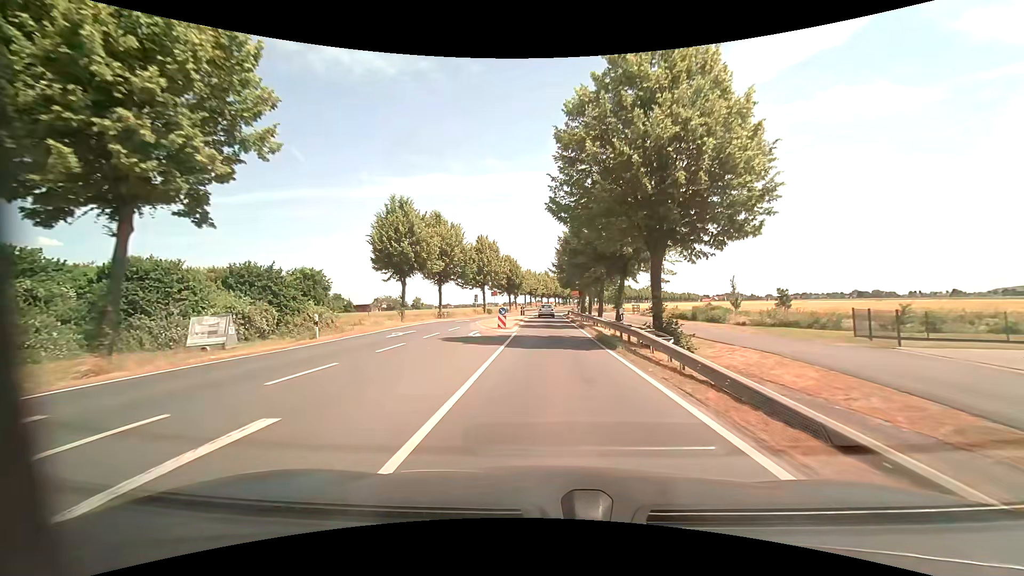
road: primary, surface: asphalt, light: Day
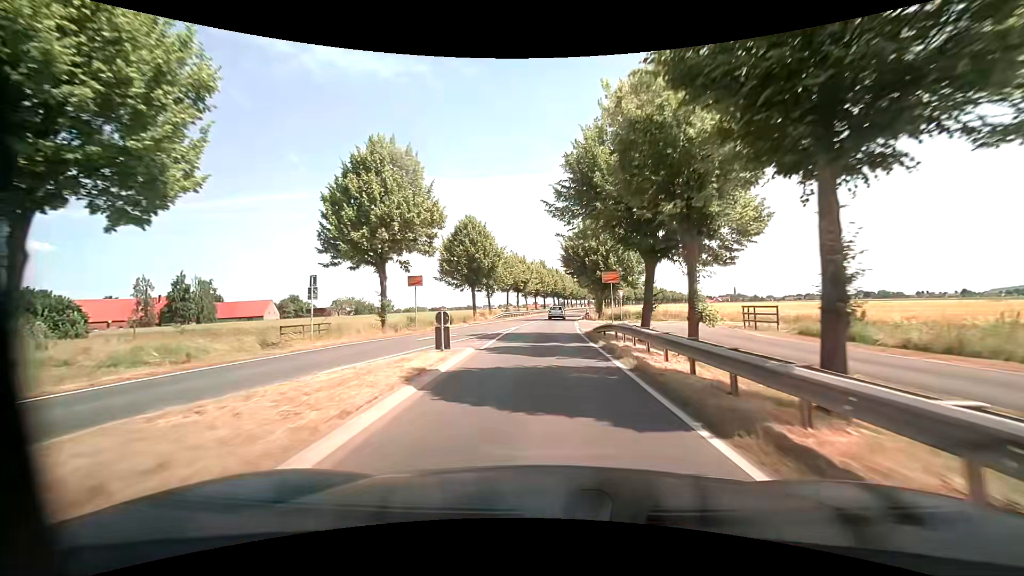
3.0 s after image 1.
(+0.1, +41.1) m; 0°
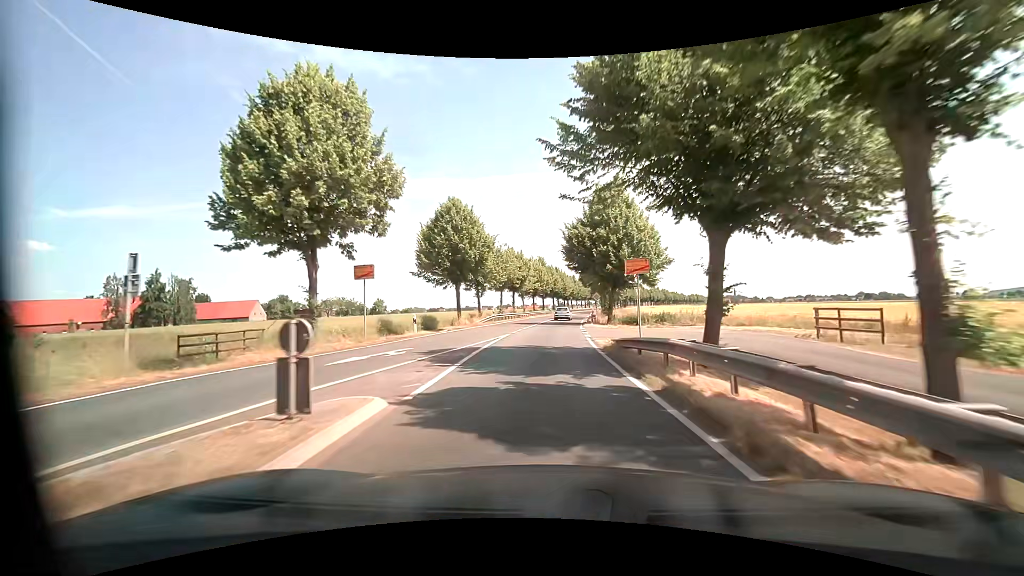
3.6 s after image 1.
(0.0, +8.2) m; 0°
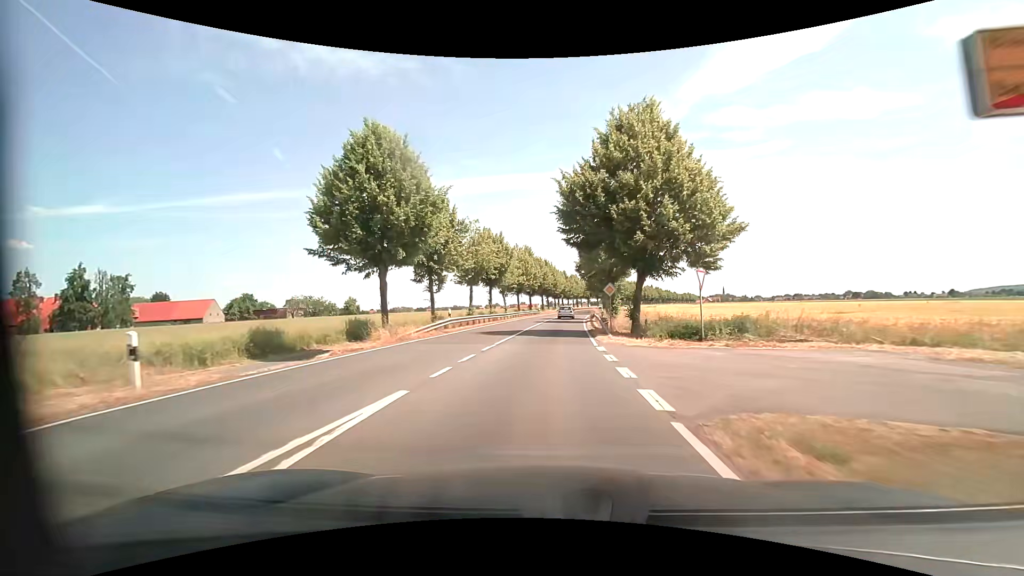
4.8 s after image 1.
(+0.2, +16.4) m; +2°
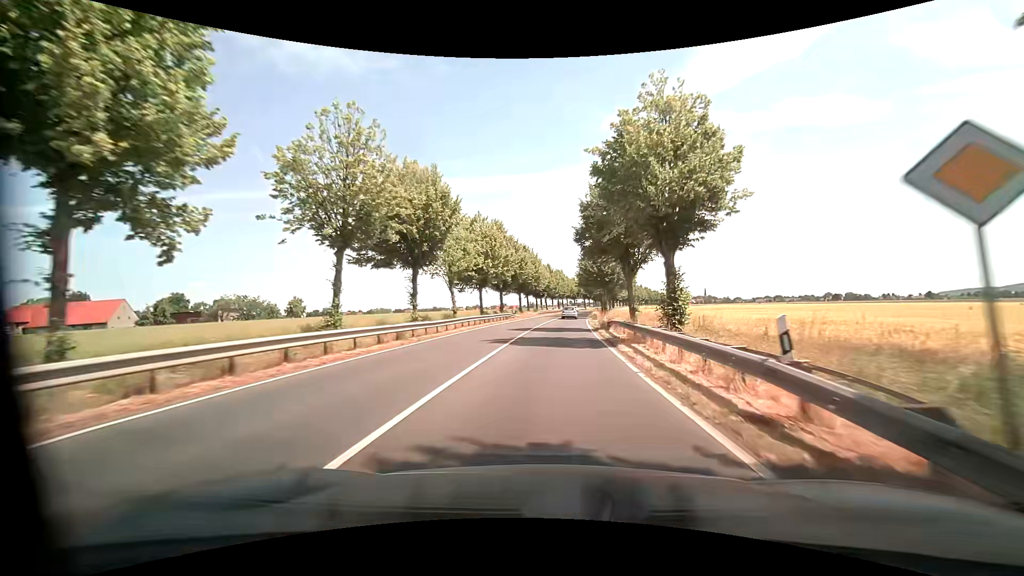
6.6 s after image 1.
(+0.4, +25.6) m; +2°
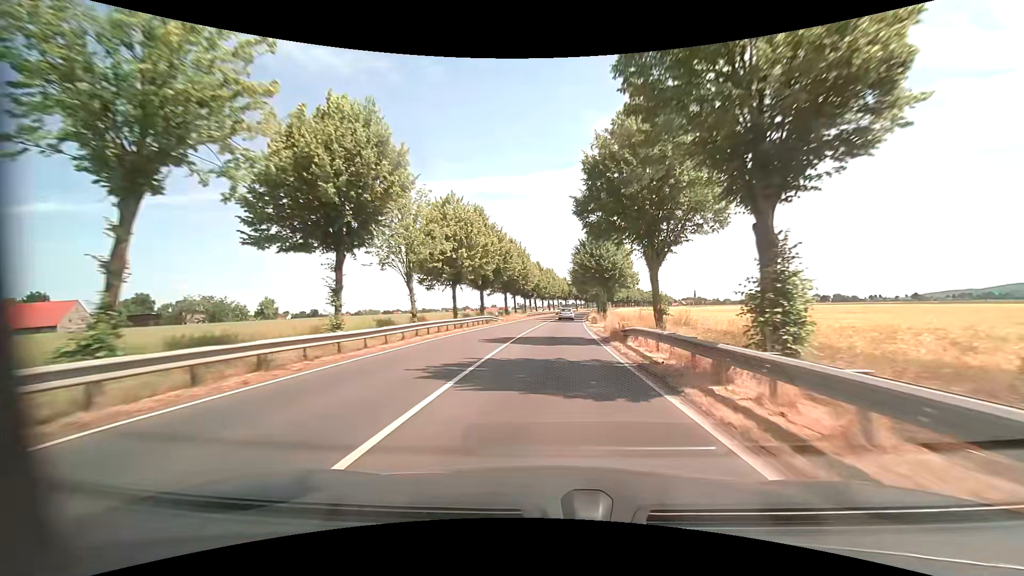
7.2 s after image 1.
(+0.1, +9.2) m; +1°
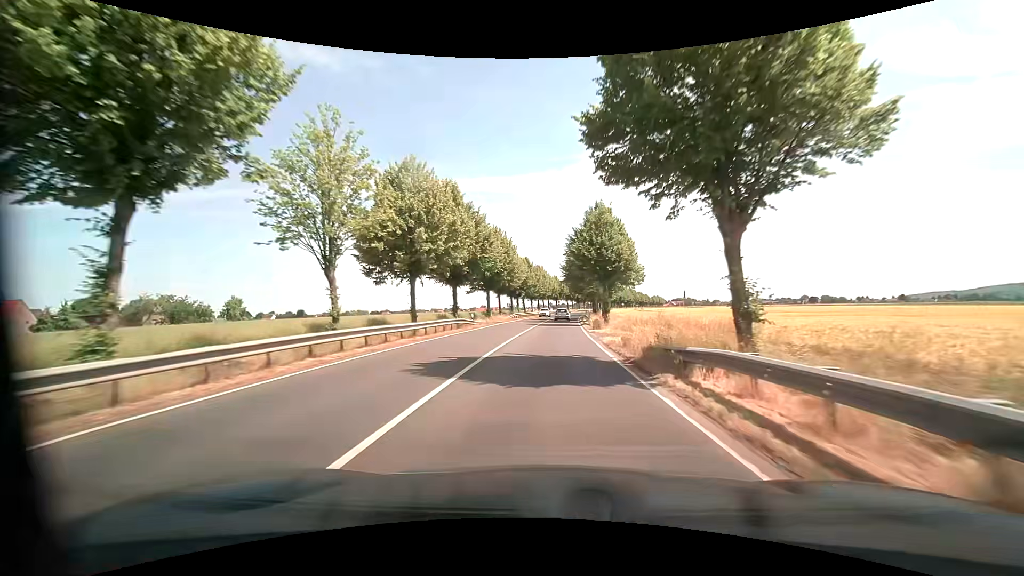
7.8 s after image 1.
(+0.1, +9.6) m; +1°
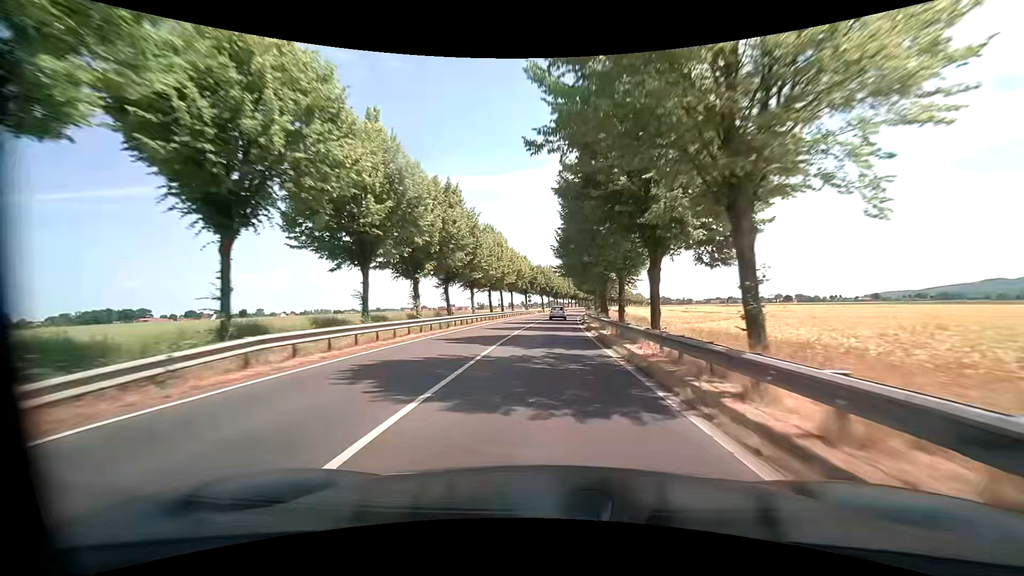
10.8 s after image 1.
(+1.7, +52.8) m; +3°
(0, +10) (0, +20) (+1, +30) (+1, +40) (+2, +50) (+2, +60) (+3, +70) (+4, +80) (+5, +90) (+6, +100) m
